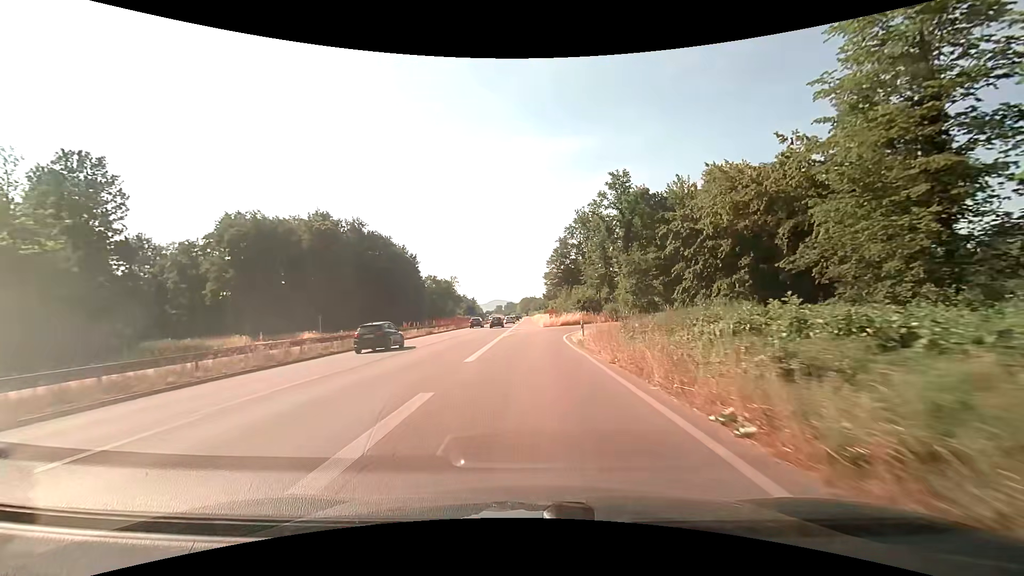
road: trunk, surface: asphalt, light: Day
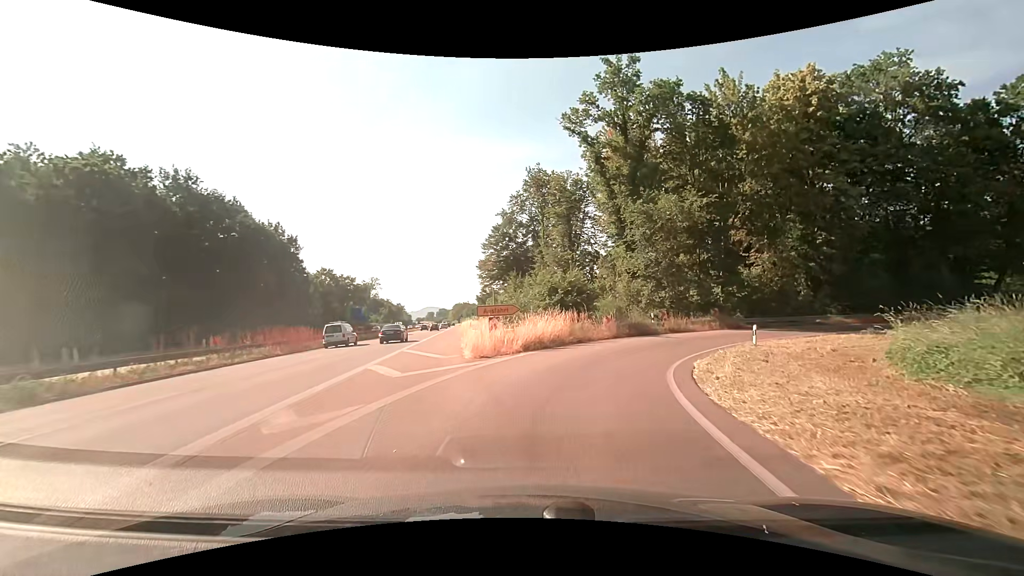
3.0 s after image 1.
(+1.1, +36.6) m; +8°
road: trunk_link
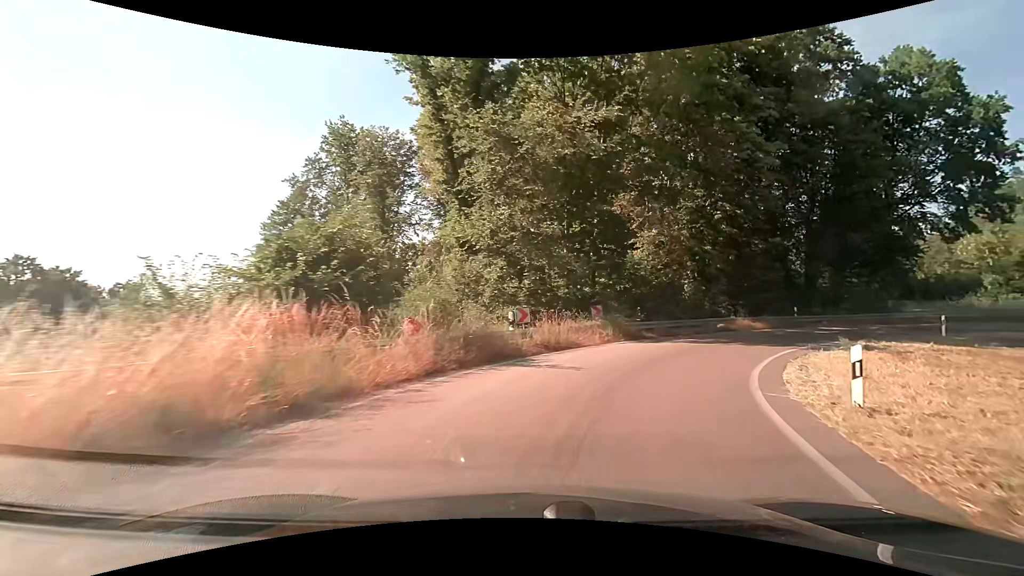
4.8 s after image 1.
(+2.6, +17.3) m; +20°
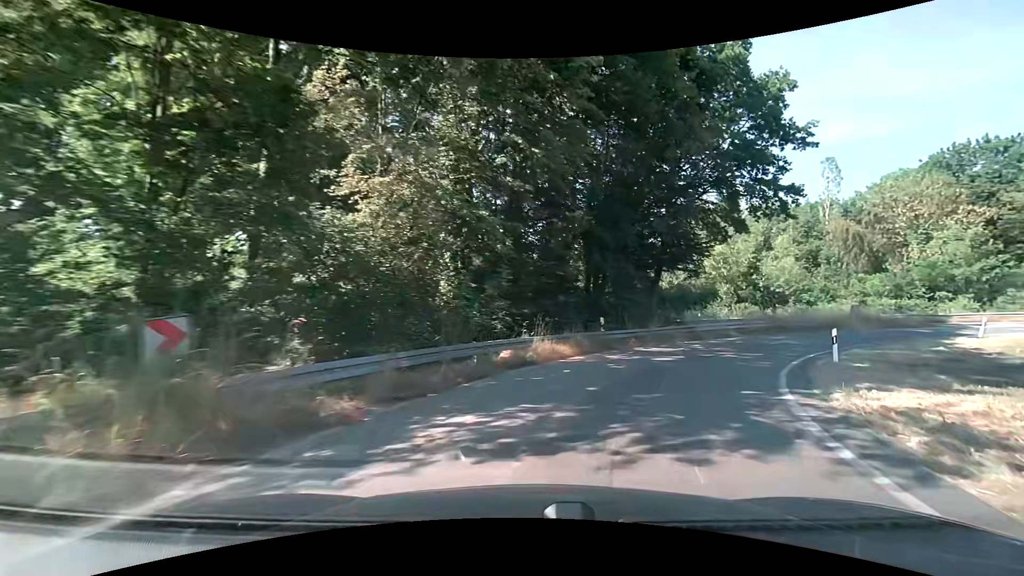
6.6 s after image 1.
(+3.5, +15.2) m; +28°
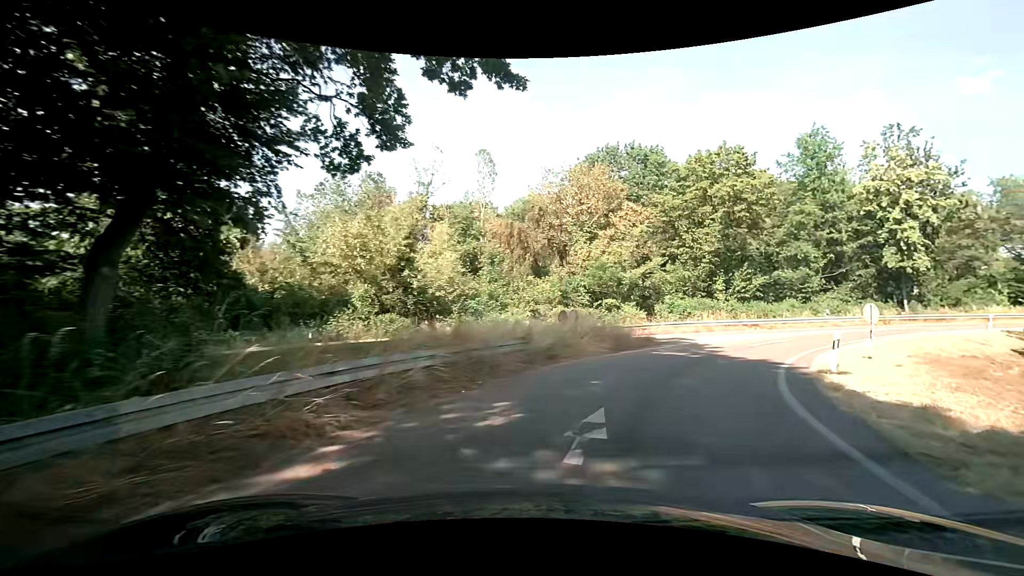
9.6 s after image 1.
(+7.5, +20.6) m; +38°
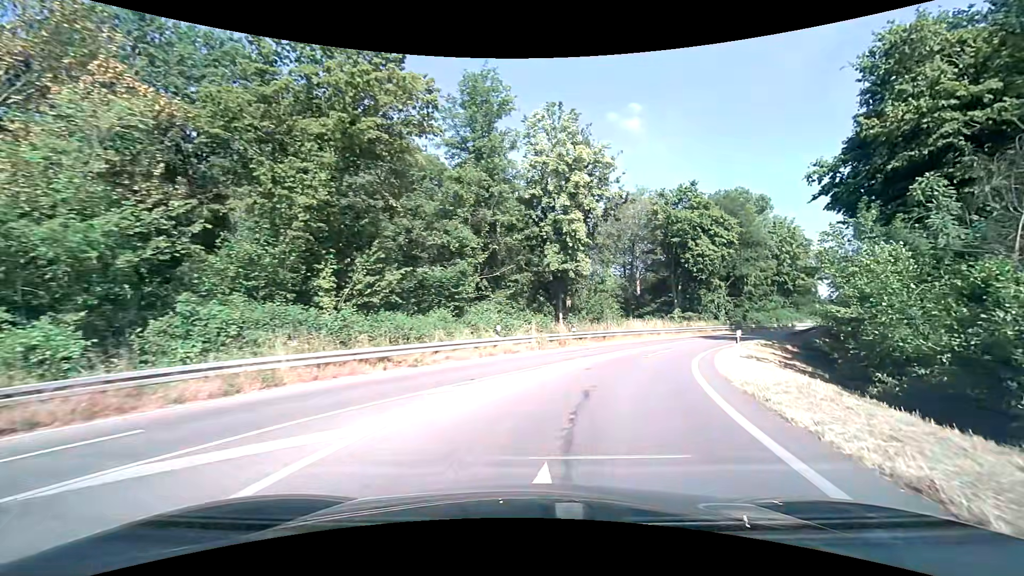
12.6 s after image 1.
(+8.0, +20.9) m; +41°
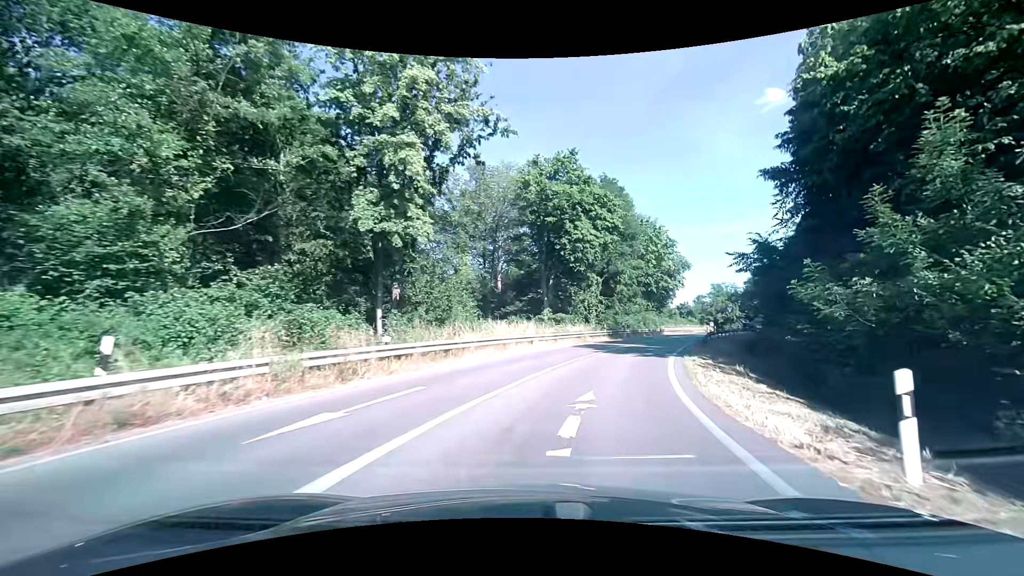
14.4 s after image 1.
(+2.0, +14.3) m; +15°
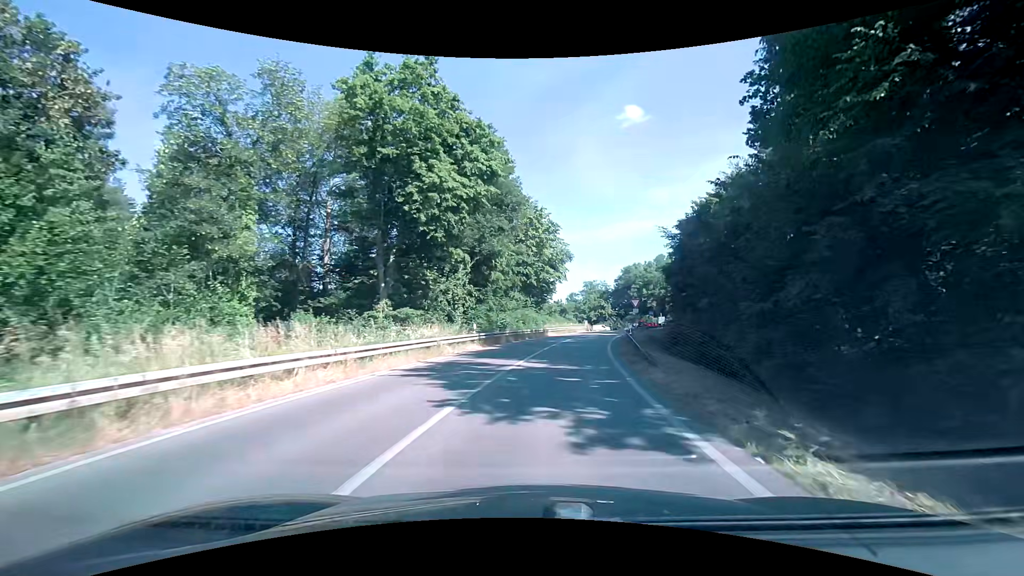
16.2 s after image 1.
(+2.2, +15.6) m; +14°
(+1, +10) (+2, +20) (+3, +30) (+5, +40) (+7, +49) (+10, +59) (+13, +69) (+16, +78) (+20, +87) (+24, +97) m
